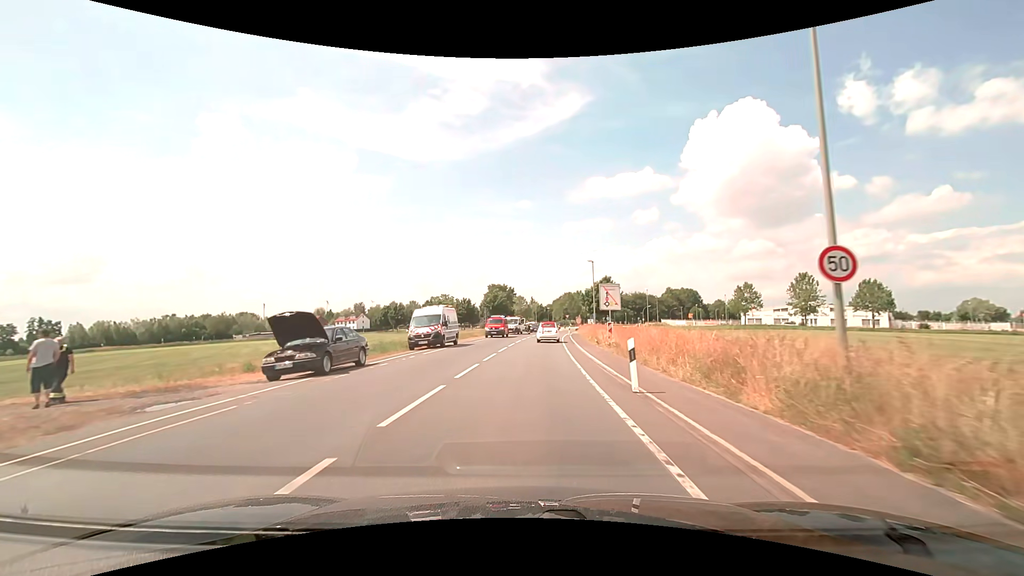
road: secondary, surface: asphalt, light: Day
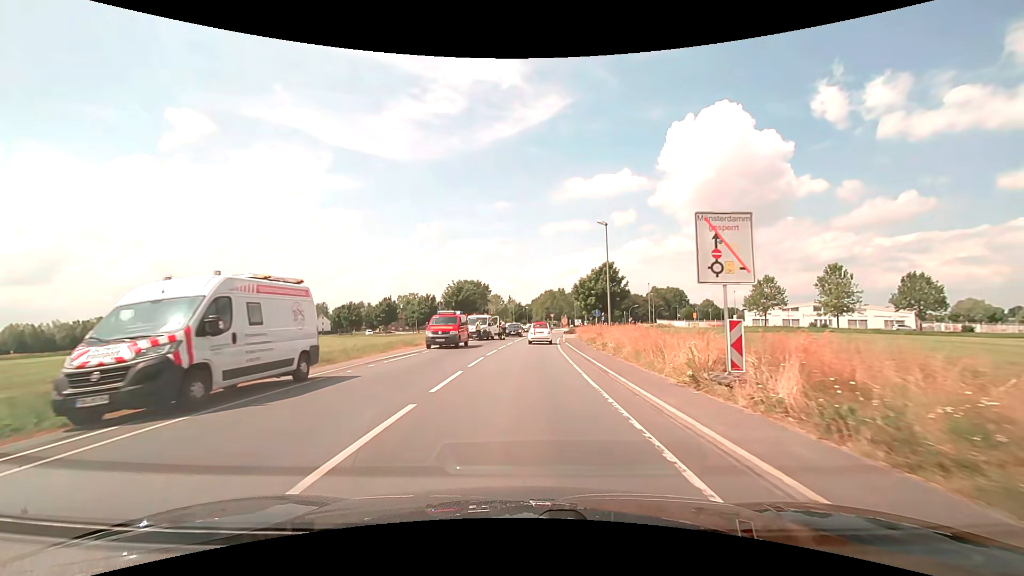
(+0.3, +20.5) m; +2°
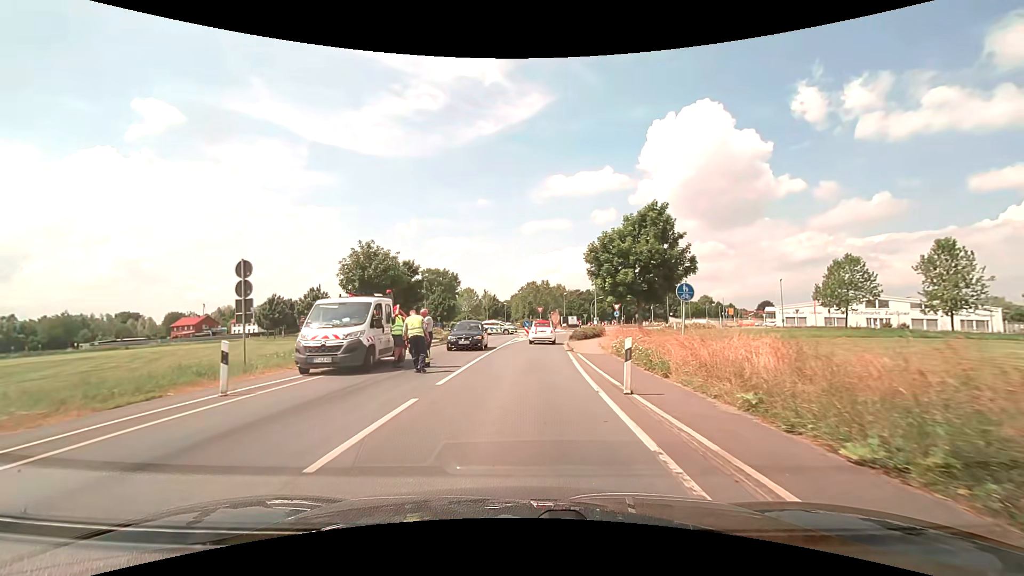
(+0.7, +28.9) m; +3°
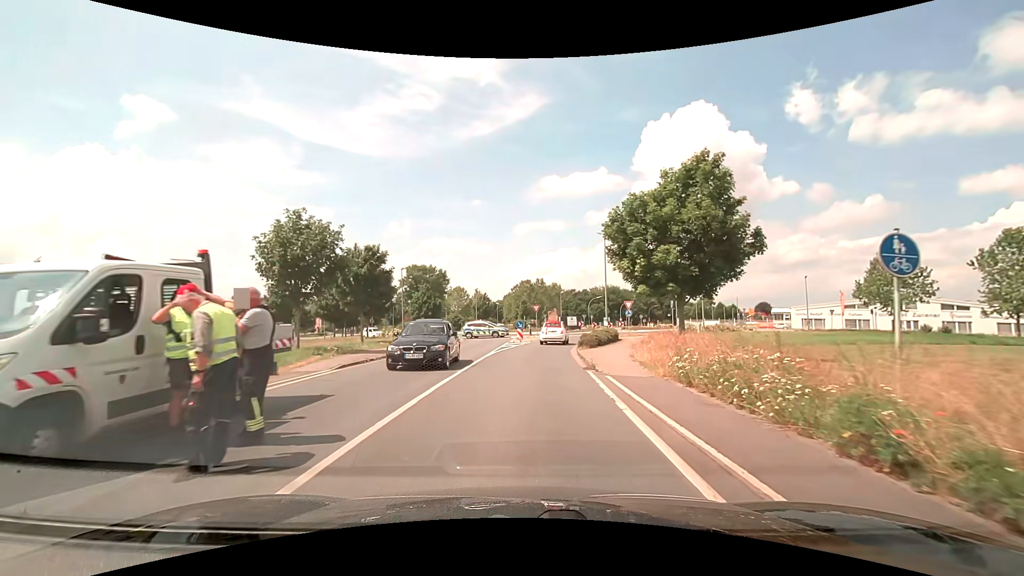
(0.0, +9.5) m; 0°
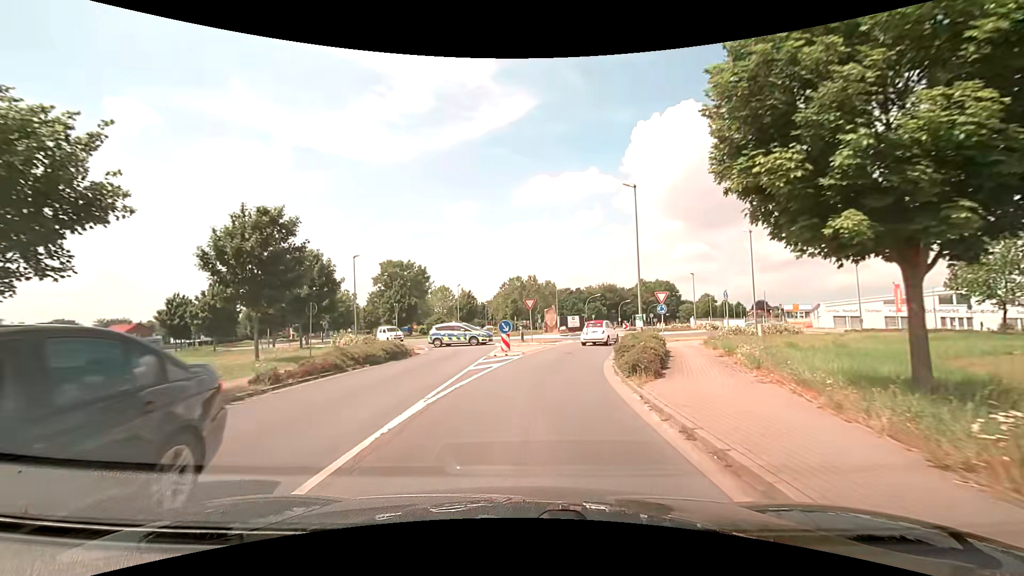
(+0.2, +13.7) m; +1°
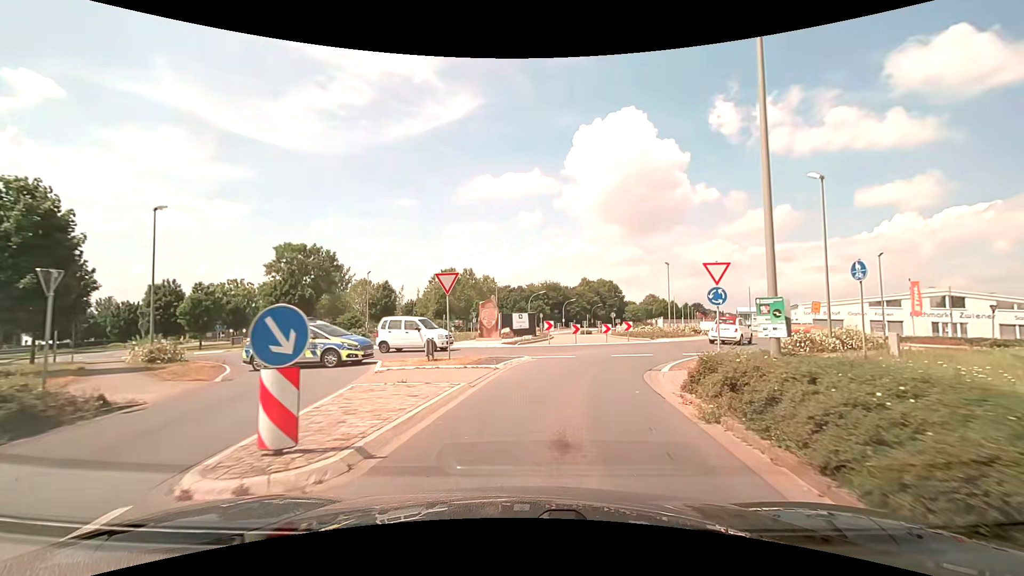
(+0.7, +17.3) m; +7°
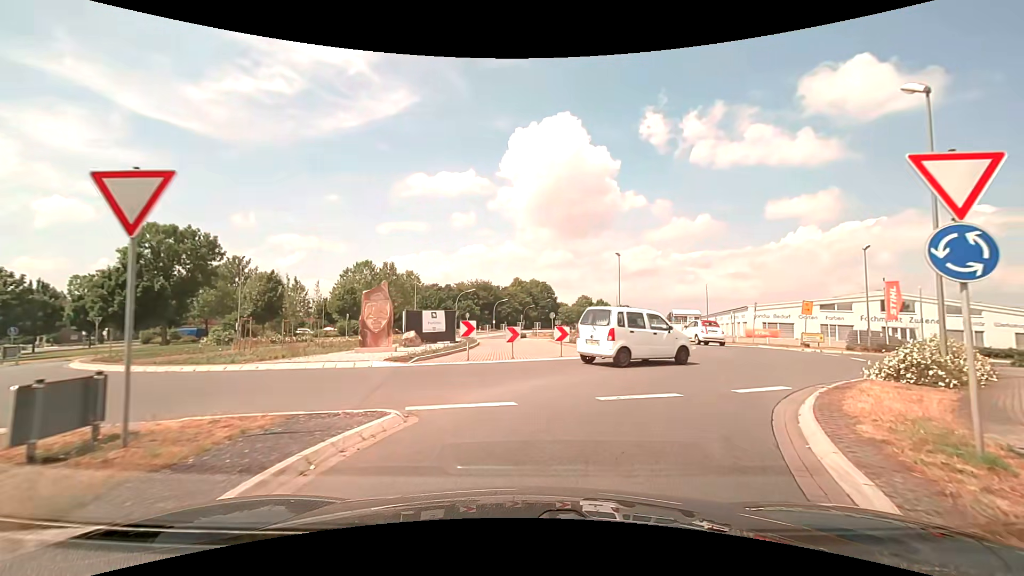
(+0.8, +11.1) m; +7°
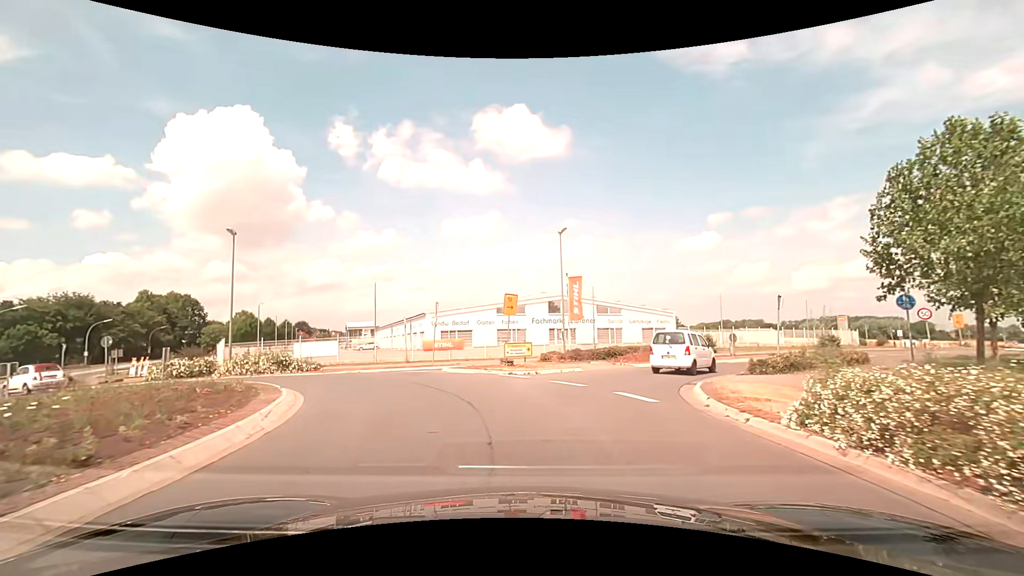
(+5.8, +15.9) m; +36°
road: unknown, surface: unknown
